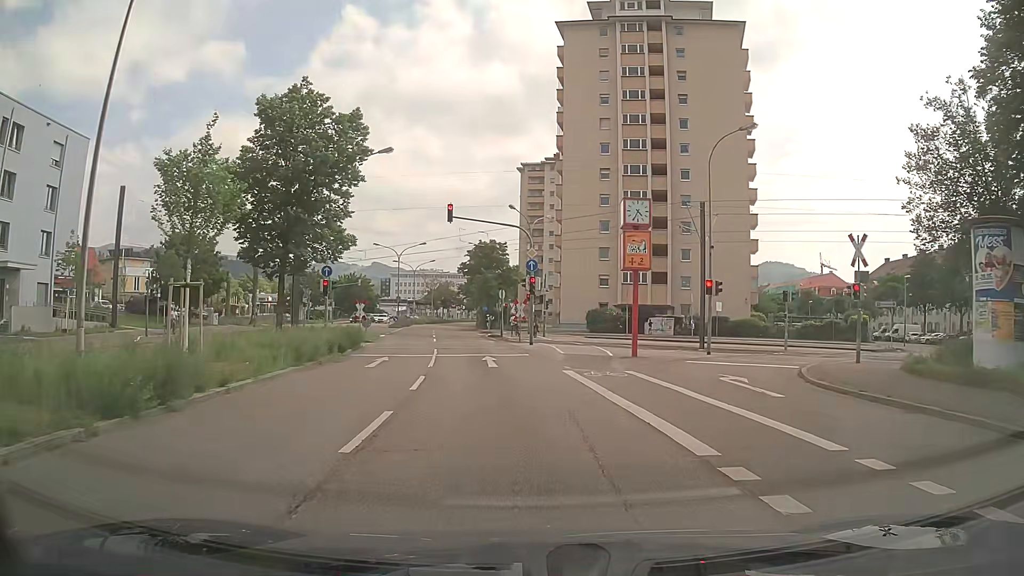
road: secondary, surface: asphalt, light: Day
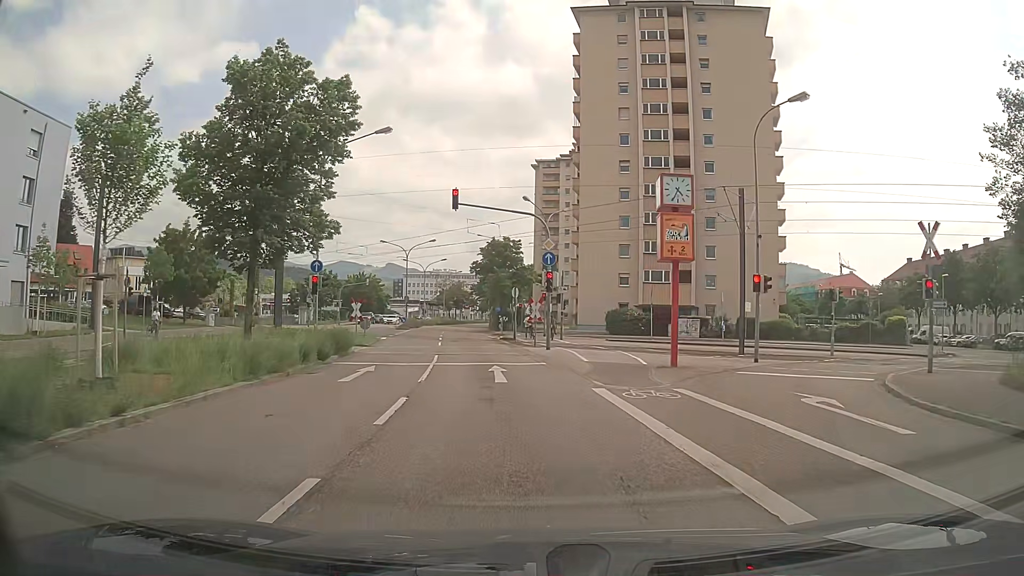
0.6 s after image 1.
(0.0, +4.1) m; -1°
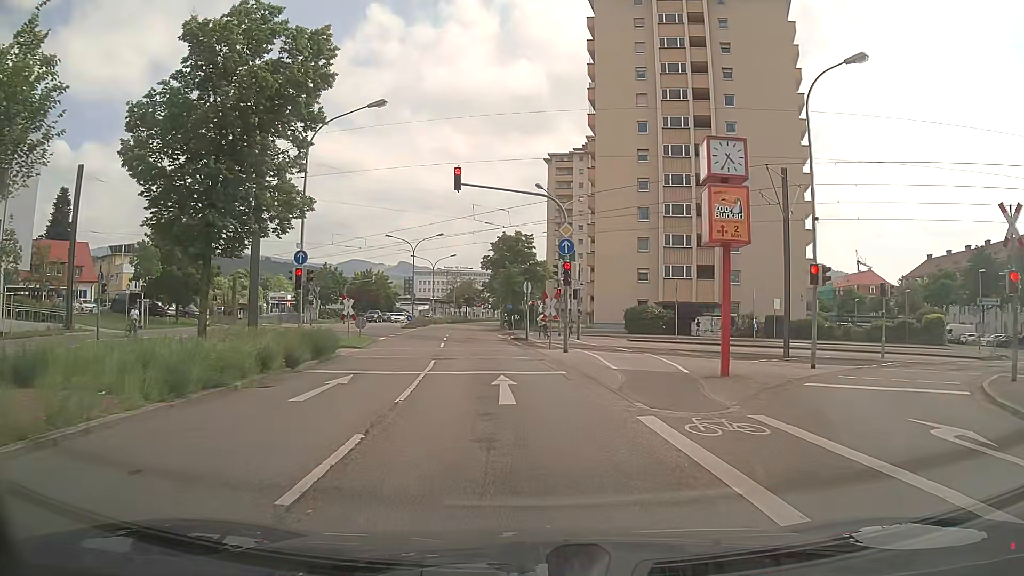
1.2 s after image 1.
(0.0, +3.8) m; -1°
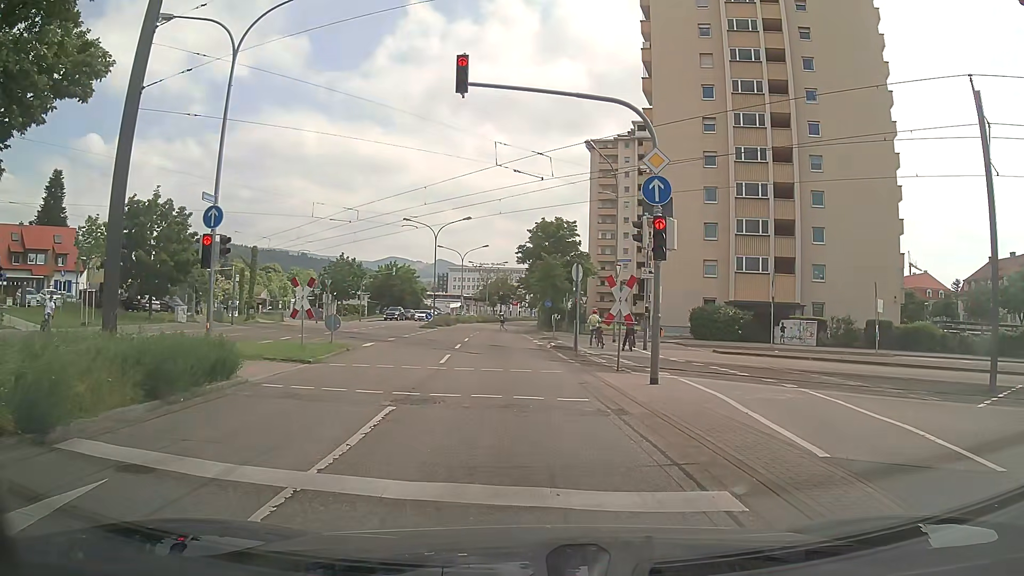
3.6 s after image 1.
(-0.3, +10.5) m; -3°
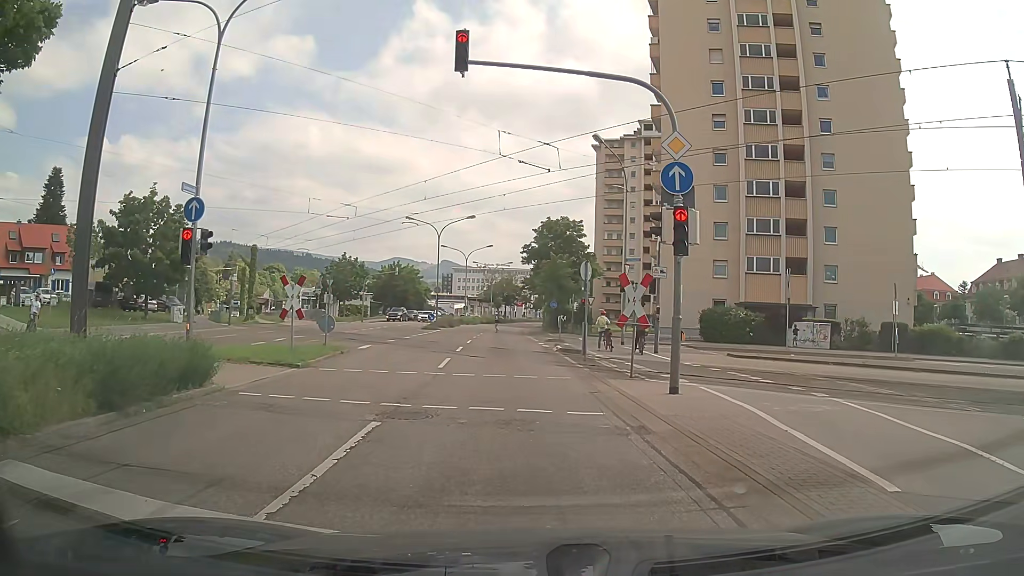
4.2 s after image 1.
(0.0, +1.2) m; 0°
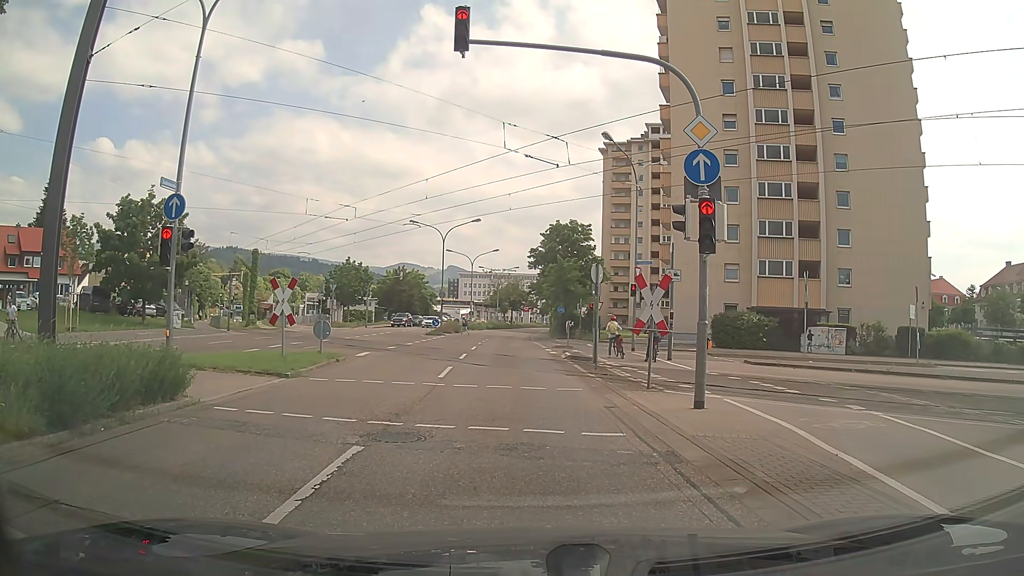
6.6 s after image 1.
(0.0, +1.2) m; 0°
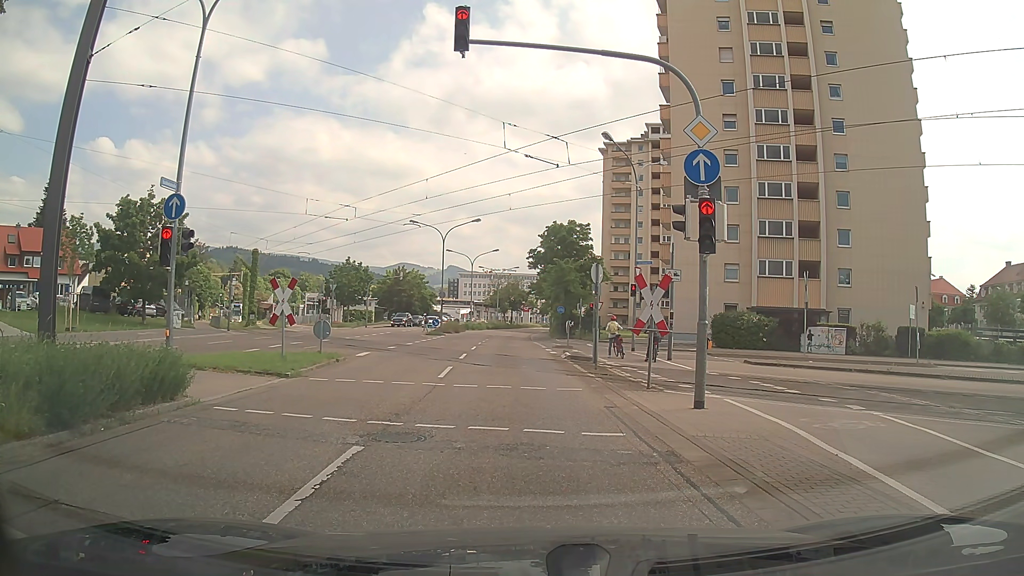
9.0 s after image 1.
(0.0, 0.0) m; 0°
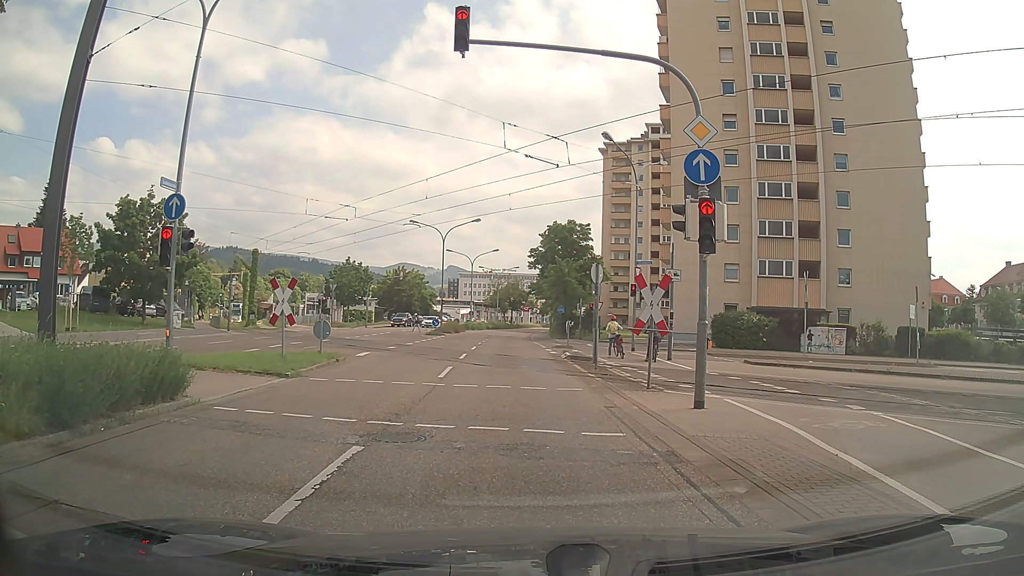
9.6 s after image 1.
(0.0, 0.0) m; 0°
